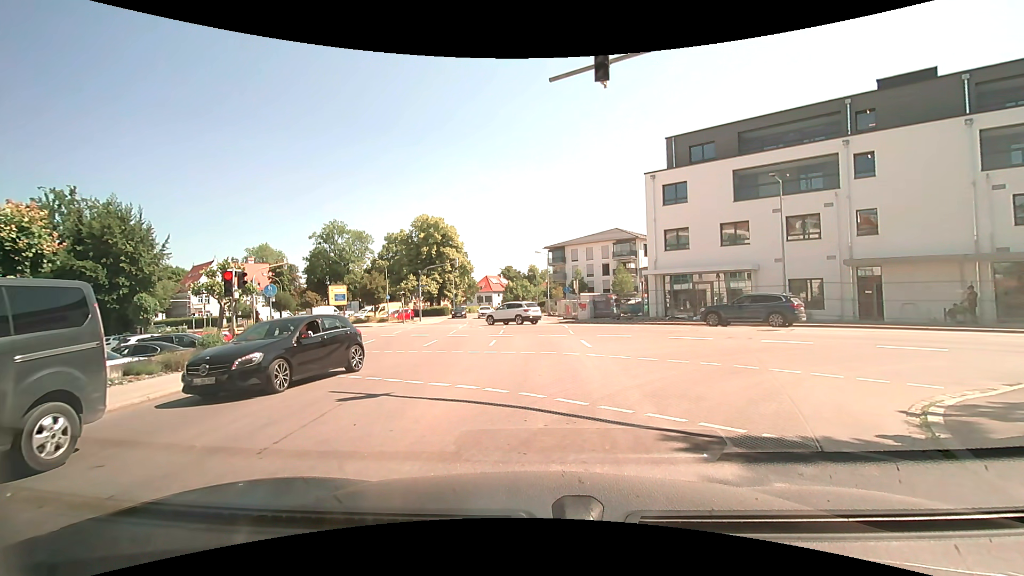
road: tertiary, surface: asphalt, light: Day
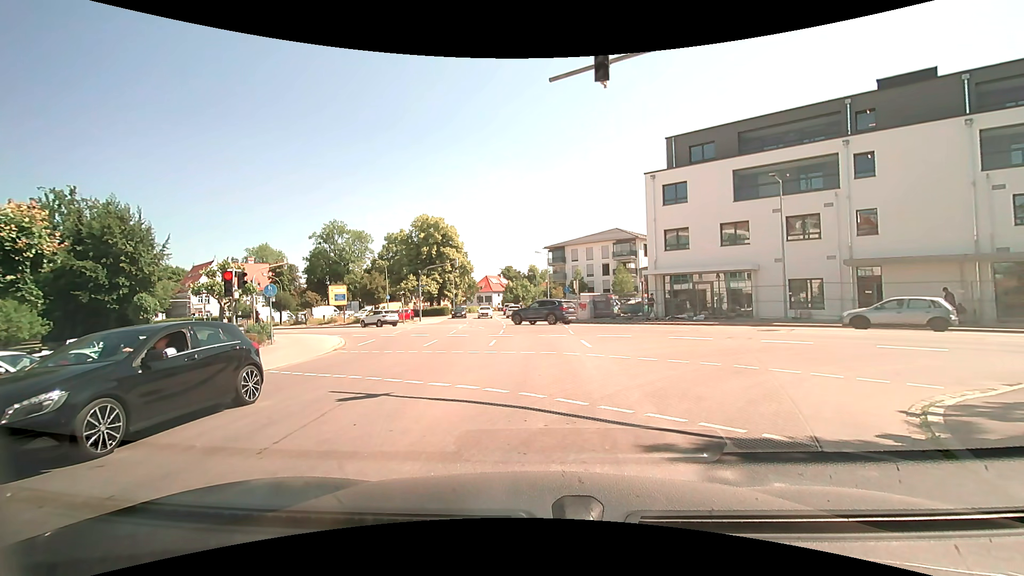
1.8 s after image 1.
(0.0, 0.0) m; 0°
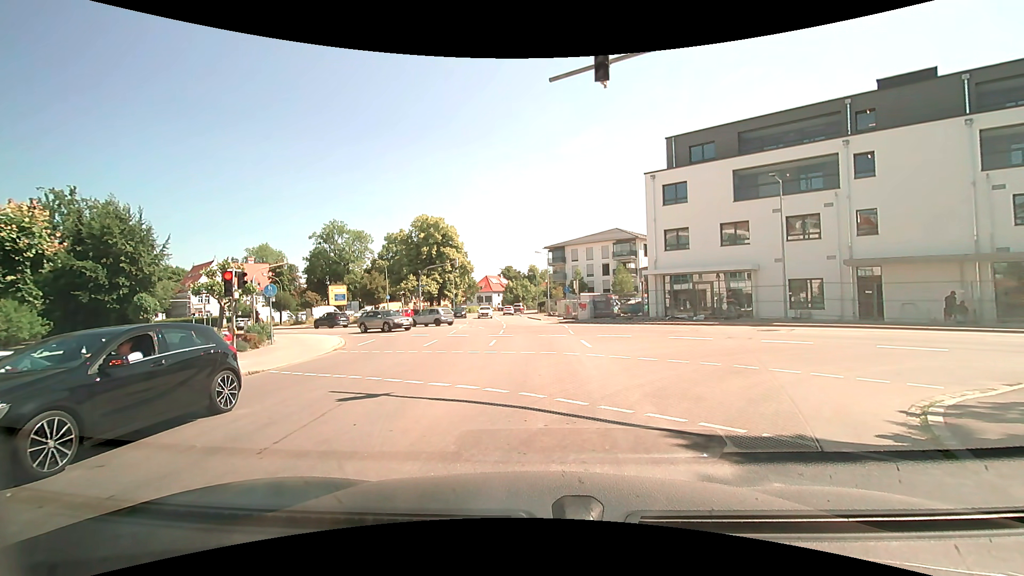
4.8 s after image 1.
(0.0, 0.0) m; 0°
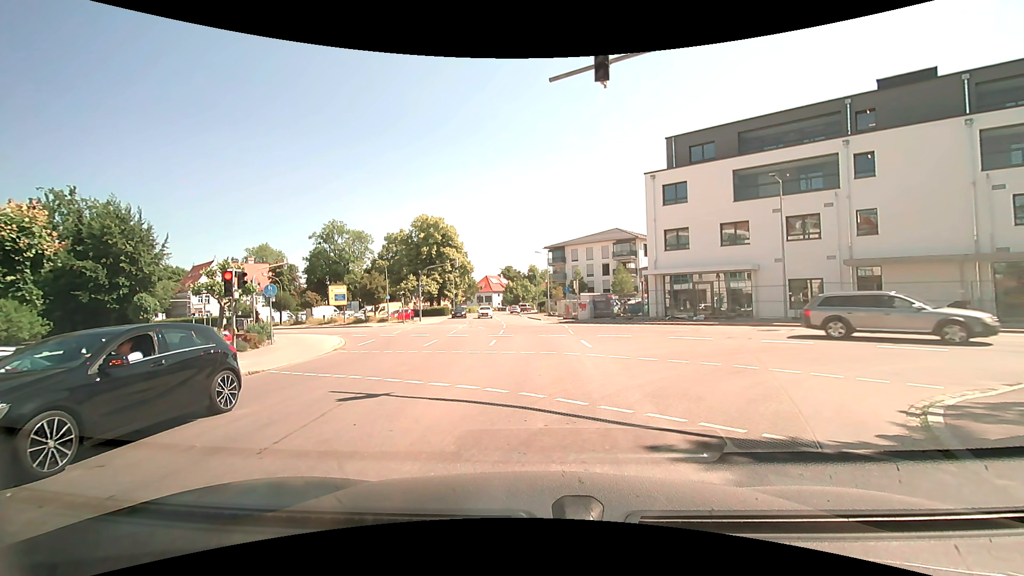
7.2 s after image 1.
(0.0, 0.0) m; 0°
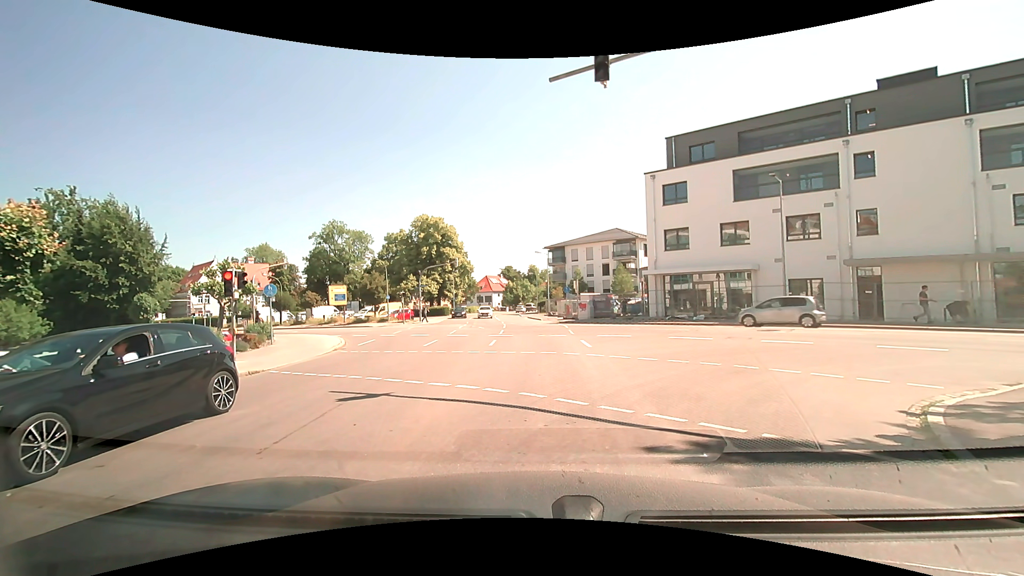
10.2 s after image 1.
(0.0, 0.0) m; 0°
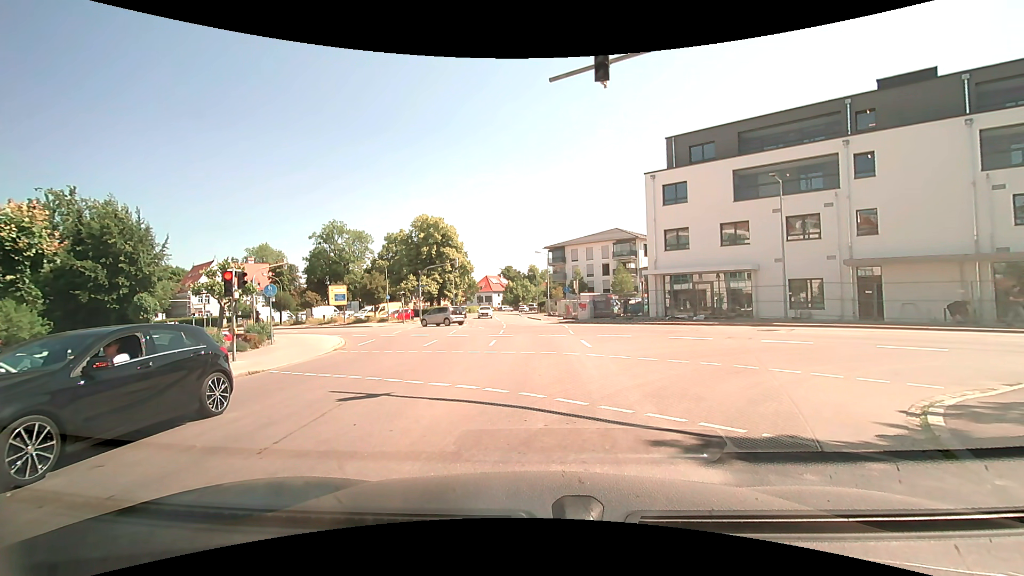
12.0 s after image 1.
(0.0, 0.0) m; 0°
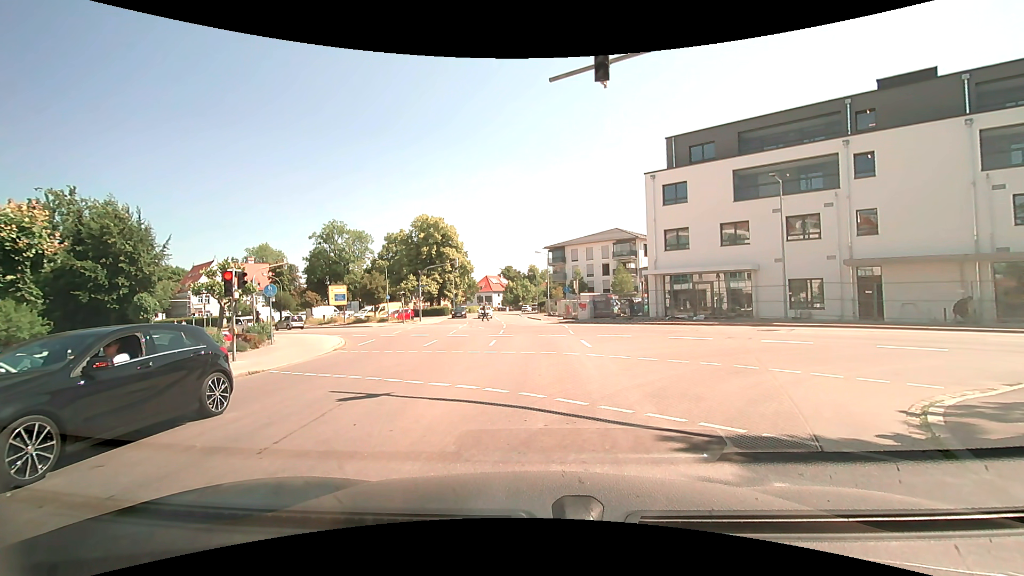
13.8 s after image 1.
(0.0, 0.0) m; 0°
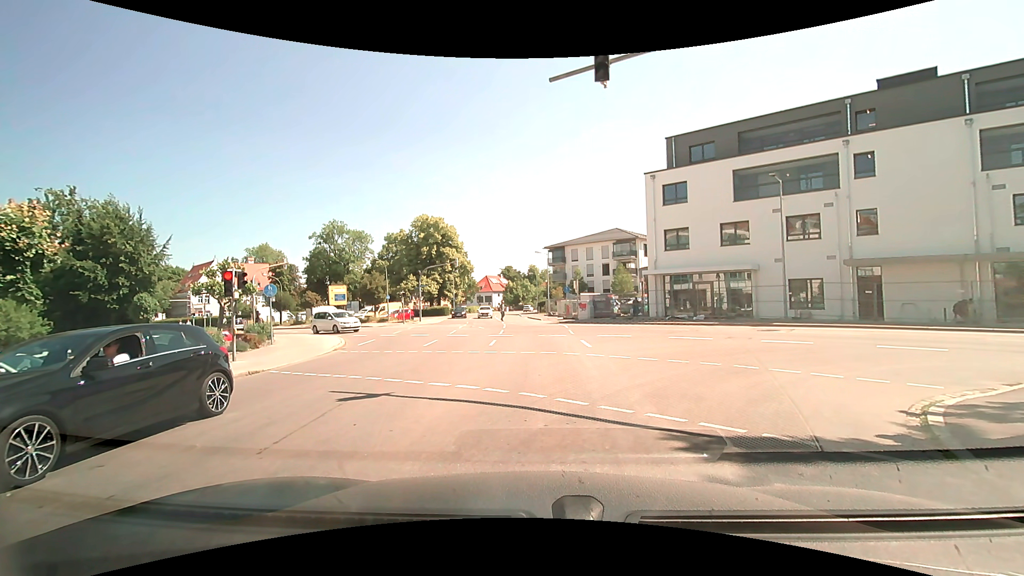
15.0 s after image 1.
(0.0, 0.0) m; 0°
